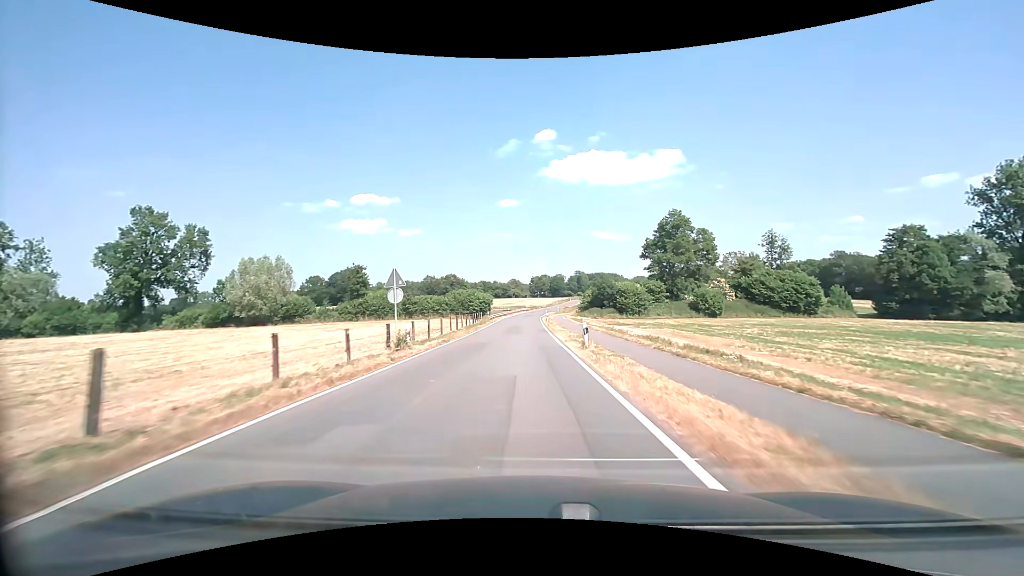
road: tertiary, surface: asphalt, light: Day
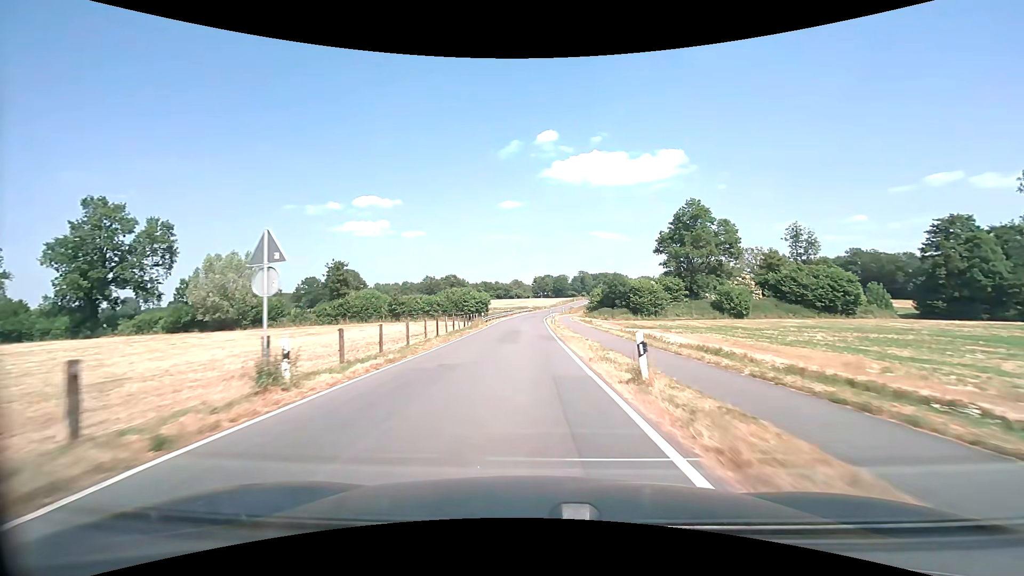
(0.0, +9.5) m; 0°
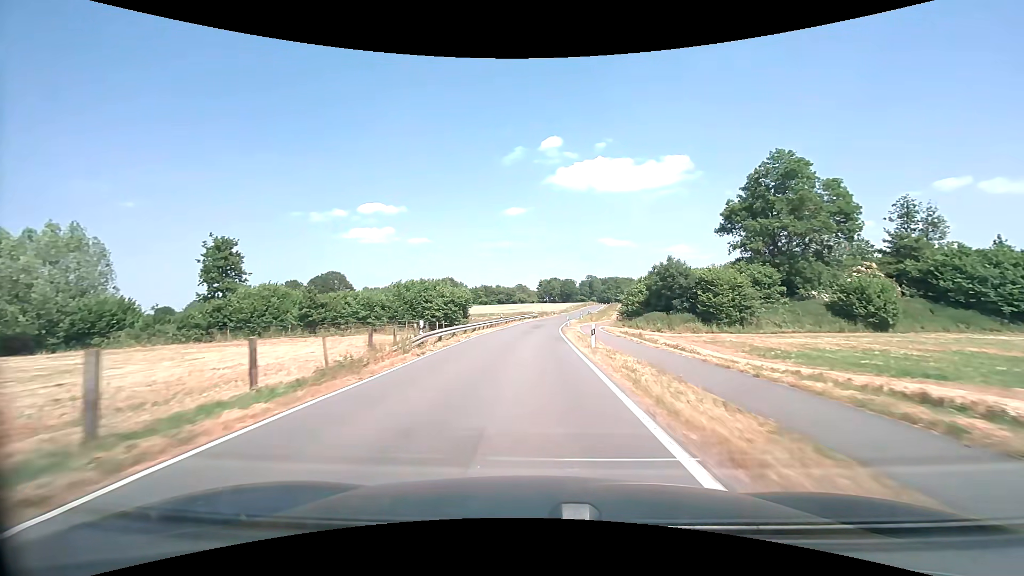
(-0.3, +29.5) m; 0°
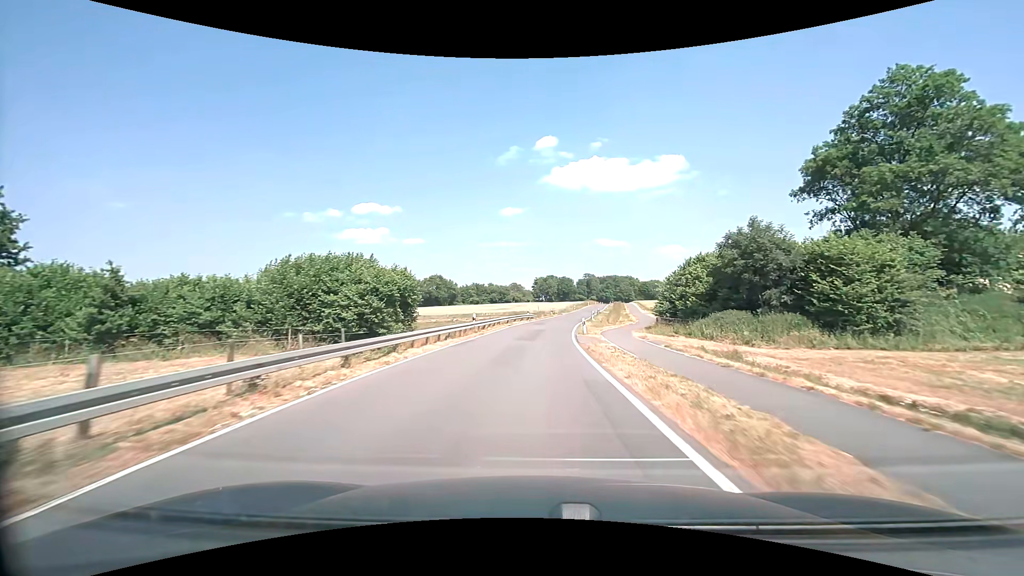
(0.0, +20.3) m; 0°
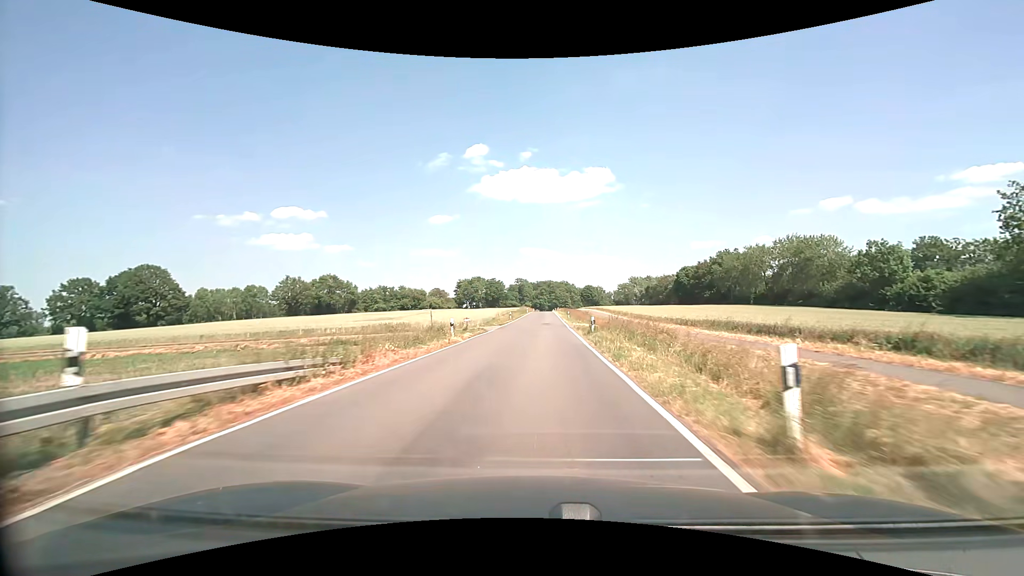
(+3.0, +50.9) m; +8°
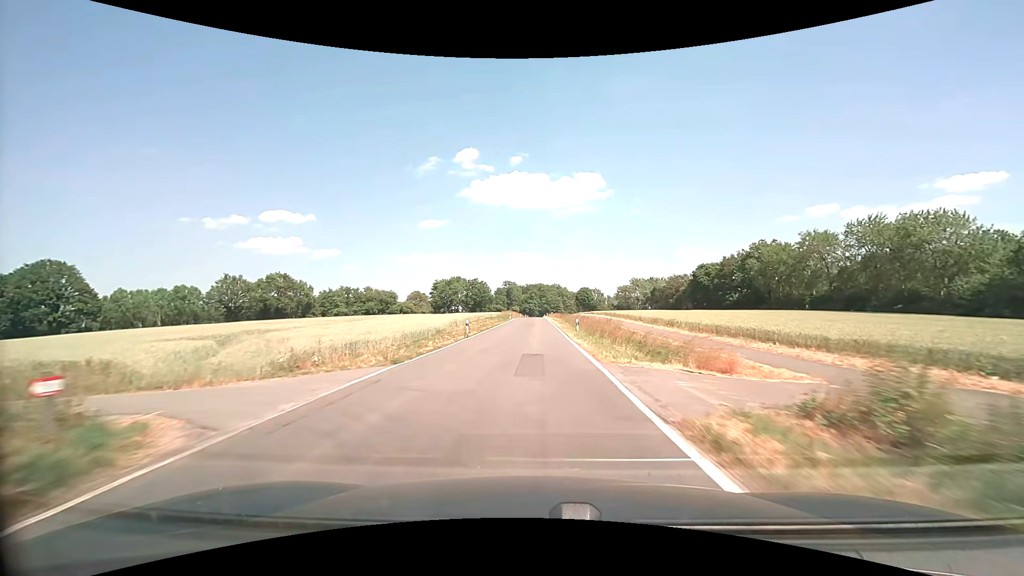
(+0.7, +30.3) m; +1°
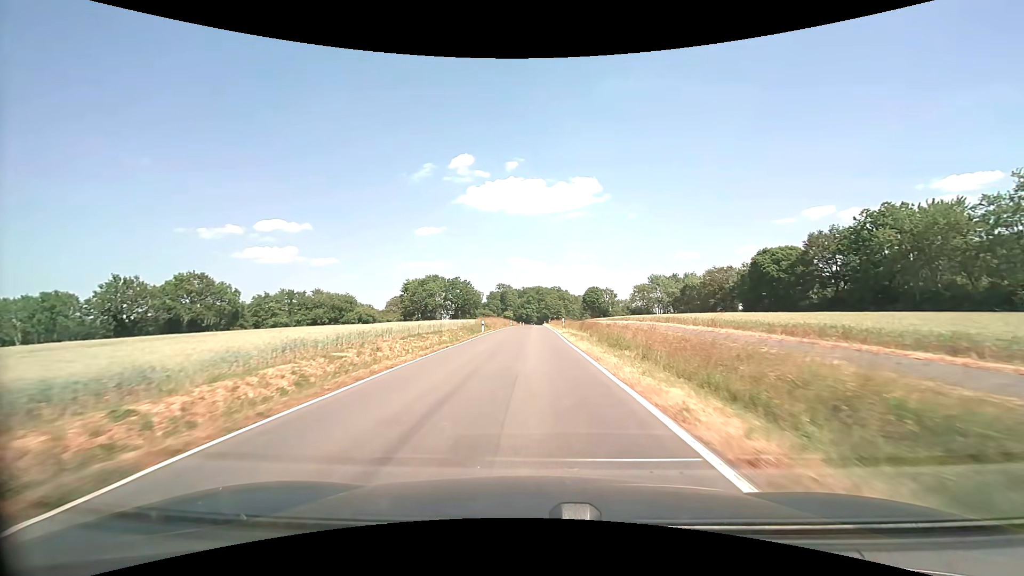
(+0.3, +40.9) m; 0°
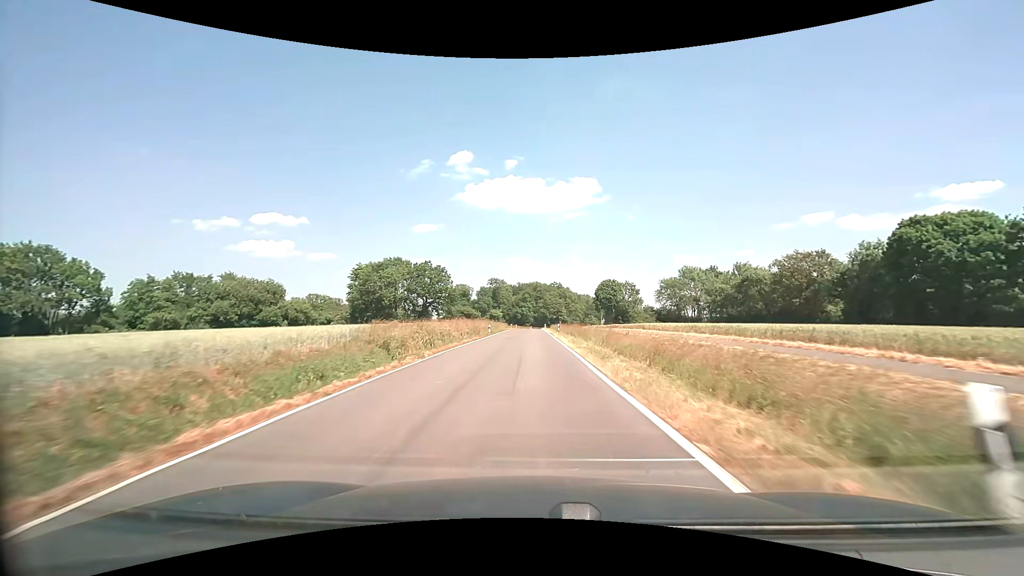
(-0.2, +40.9) m; 0°
(0, +10) (0, +20) (0, +30) (0, +40) (0, +50) (0, +60) (0, +70) (0, +80) (0, +90) (0, +100) m
